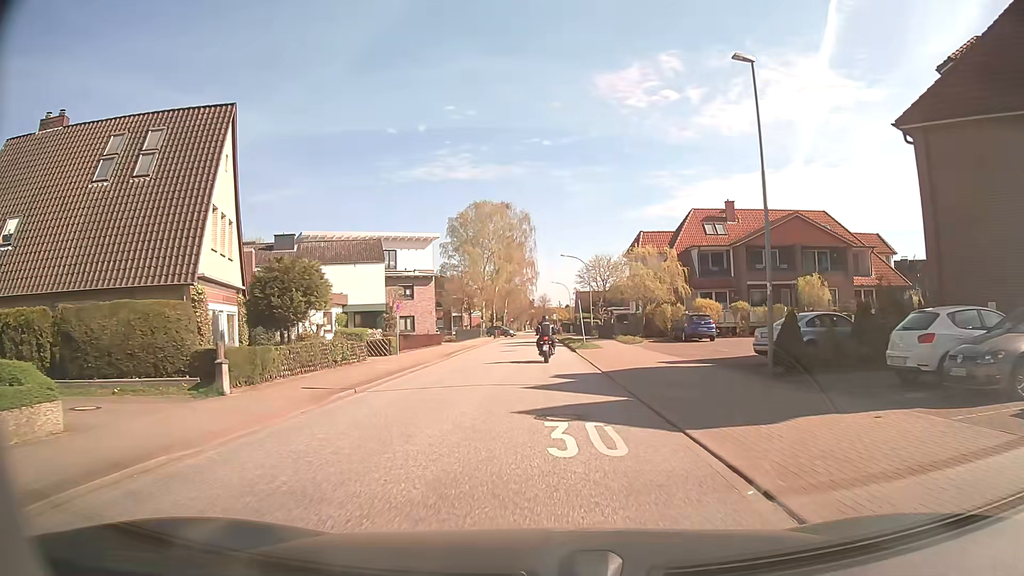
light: Day
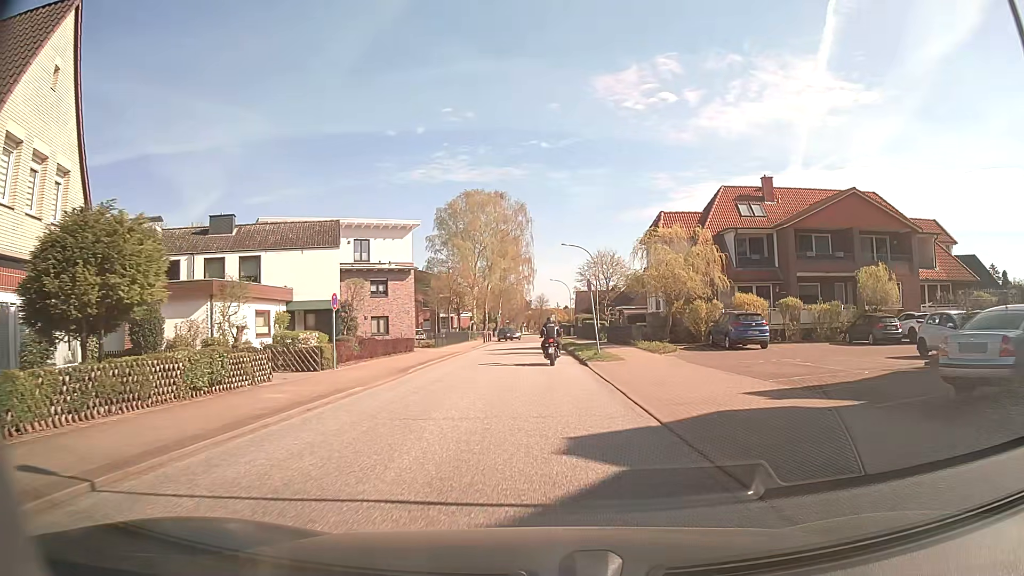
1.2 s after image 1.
(0.0, +9.9) m; 0°
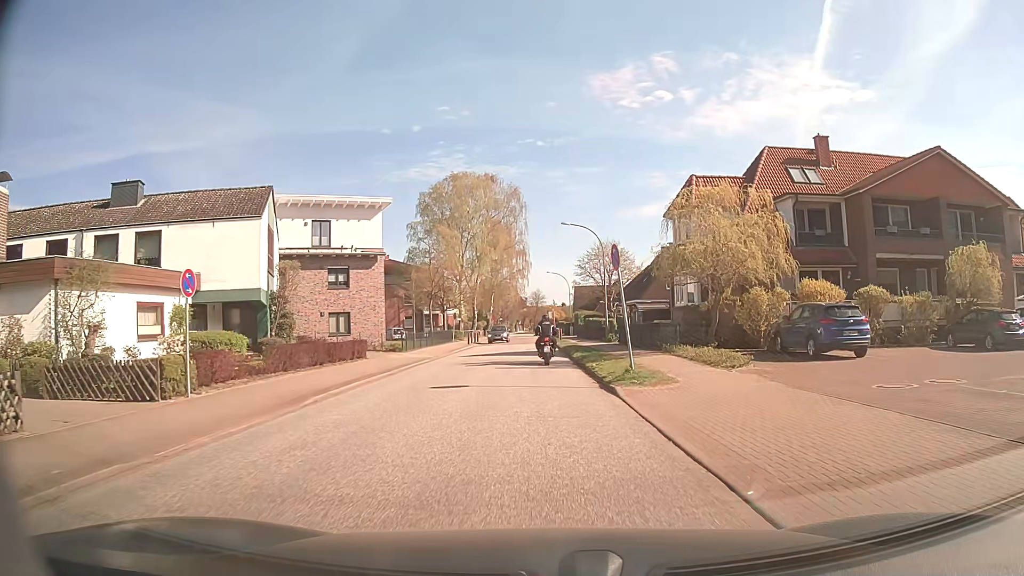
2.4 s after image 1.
(+0.1, +10.0) m; 0°
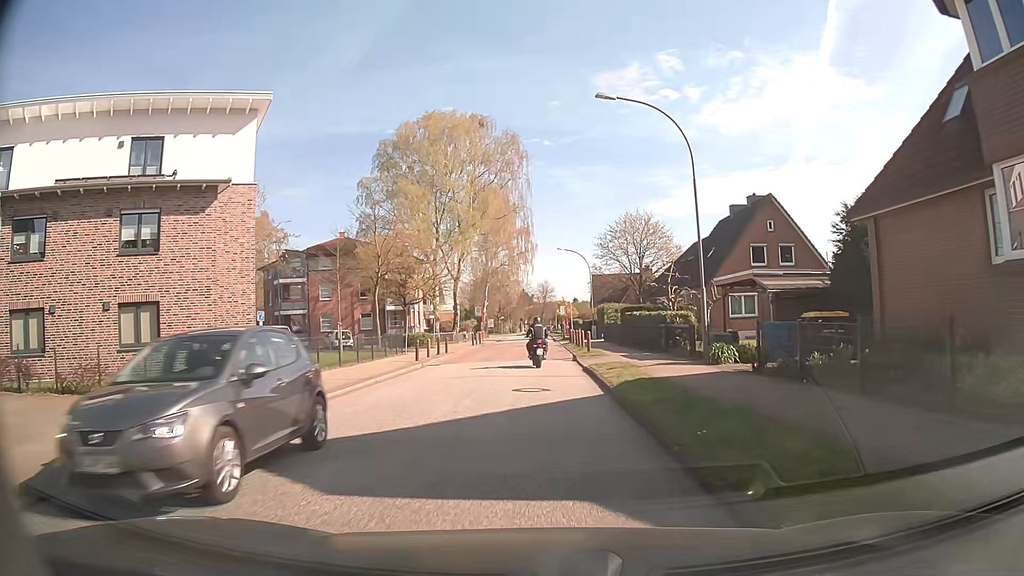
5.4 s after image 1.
(+0.1, +24.2) m; 0°
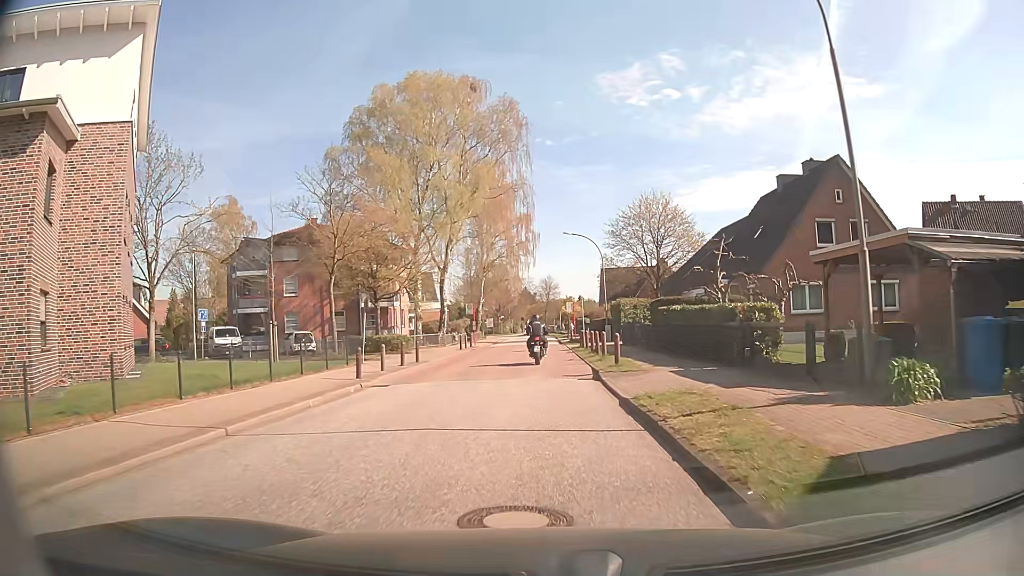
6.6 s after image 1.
(0.0, +9.5) m; 0°
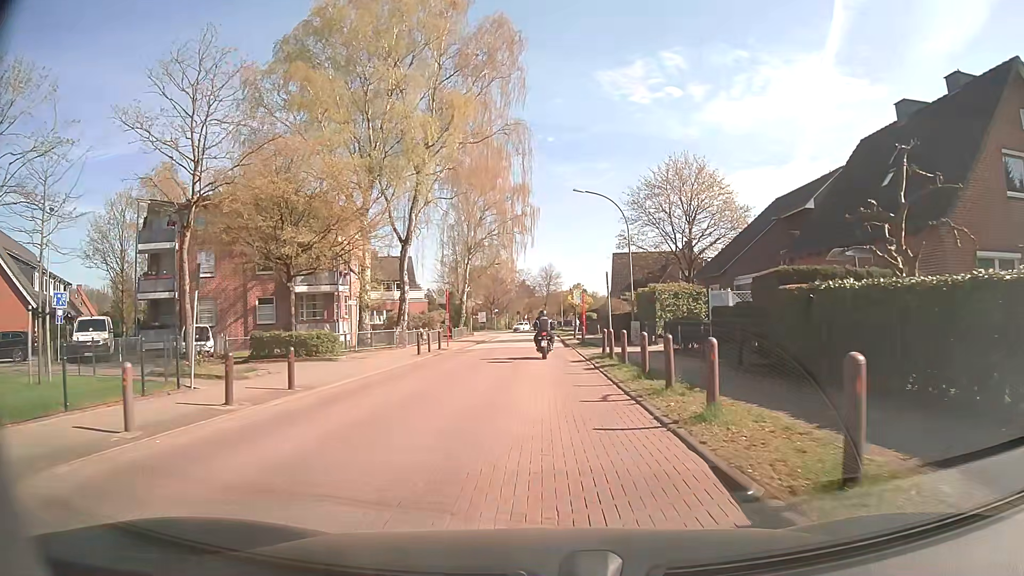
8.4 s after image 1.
(-0.1, +14.1) m; 0°
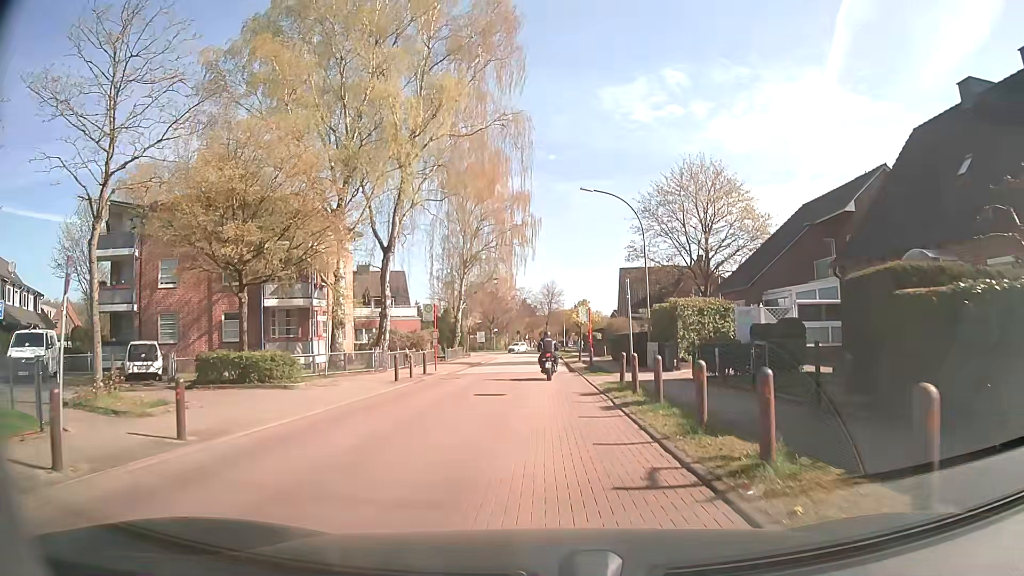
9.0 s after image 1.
(0.0, +4.7) m; 0°
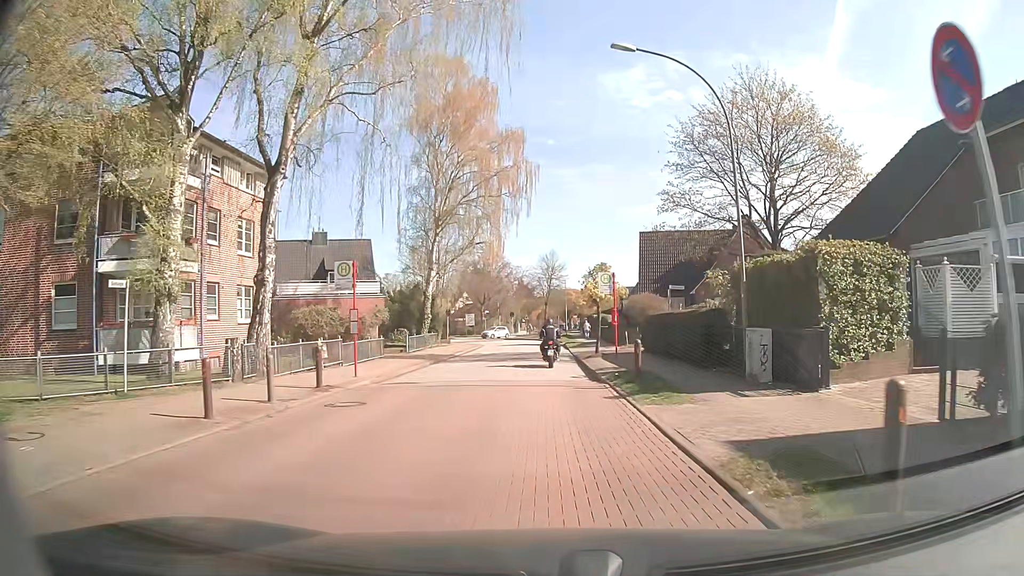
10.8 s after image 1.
(0.0, +13.9) m; 0°
